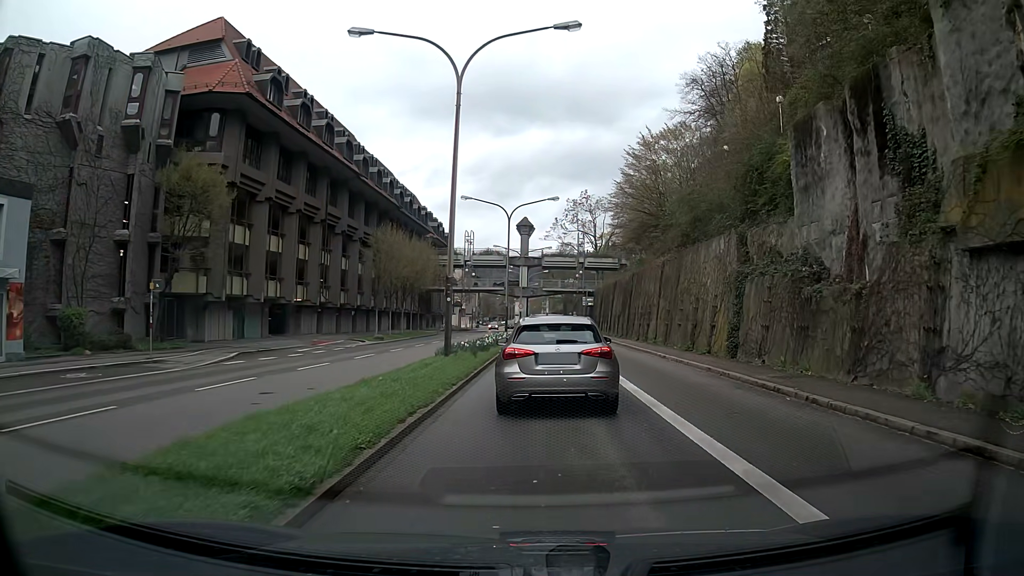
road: primary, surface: asphalt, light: Day
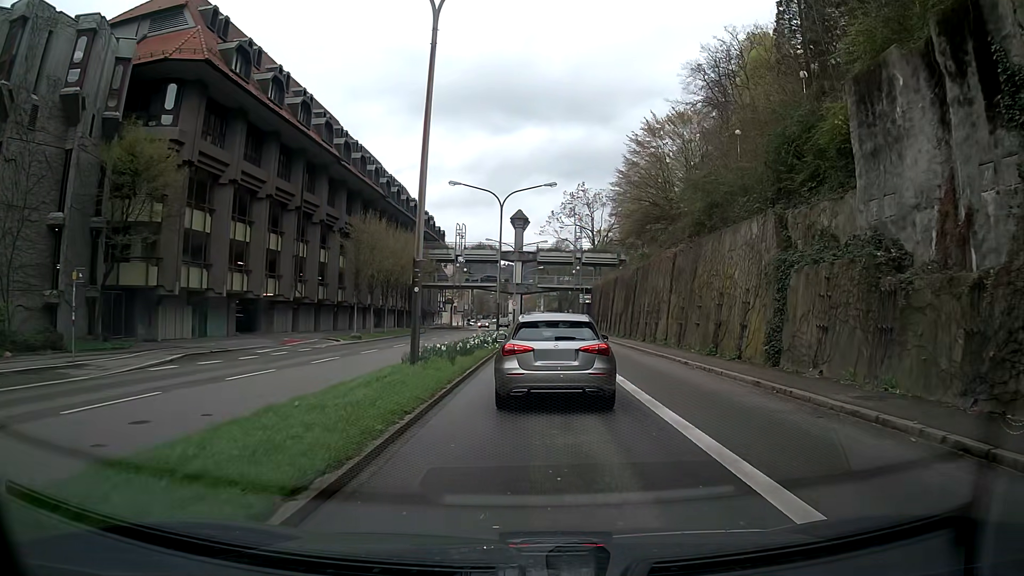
(0.0, +4.4) m; +1°
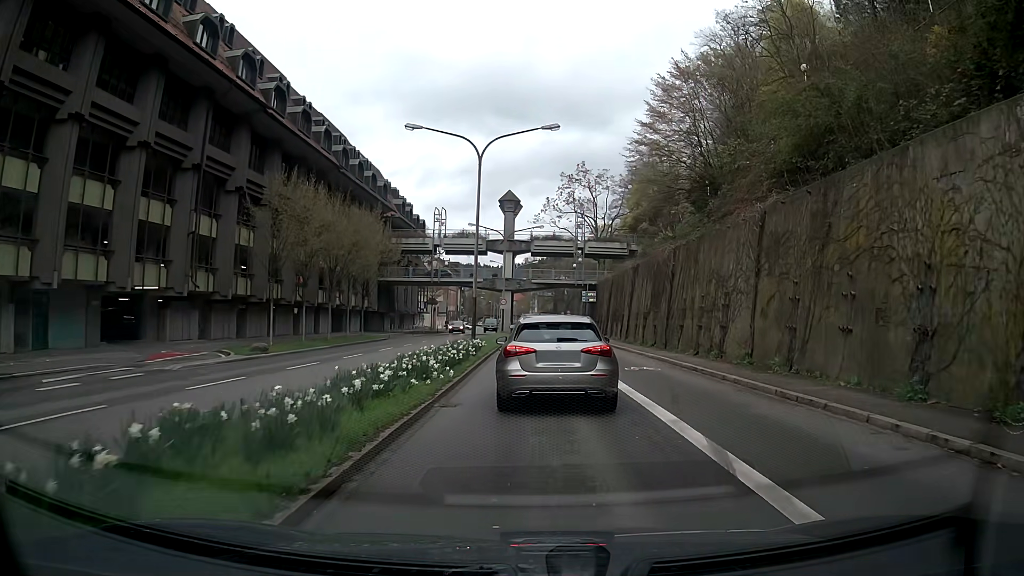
(-0.1, +13.8) m; +1°
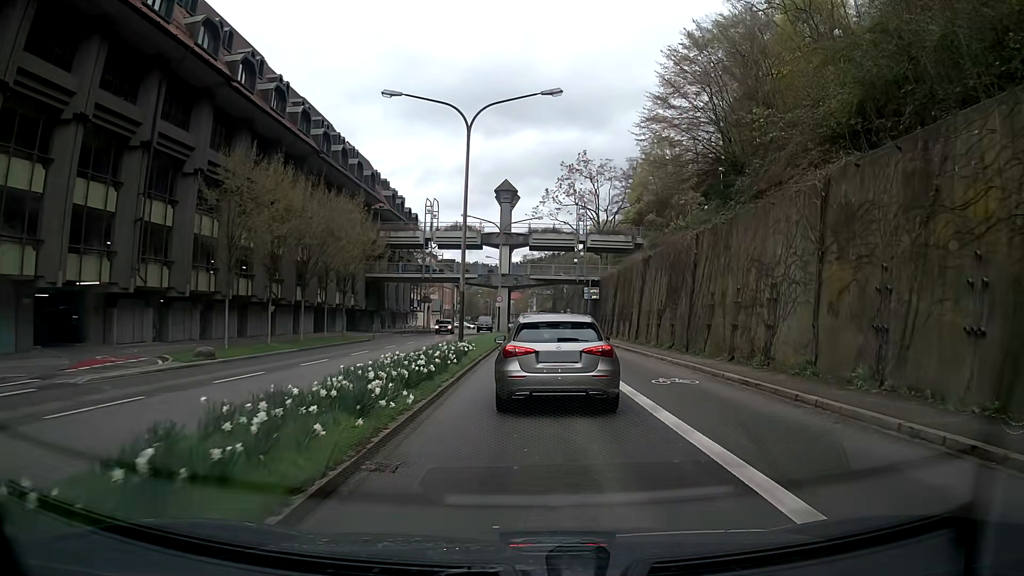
(-0.1, +4.7) m; -1°
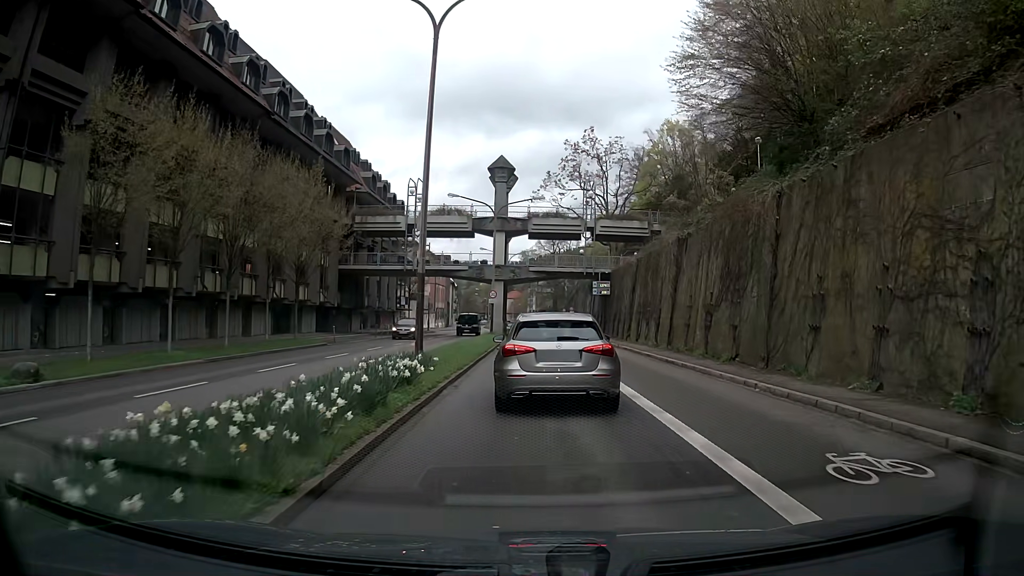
(-0.1, +9.2) m; -1°
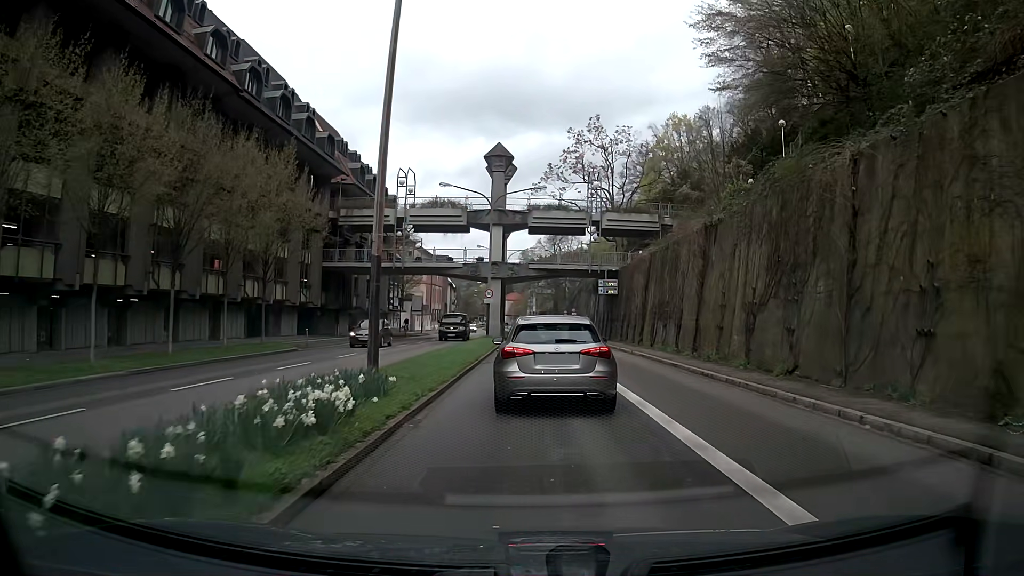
(0.0, +4.6) m; 0°
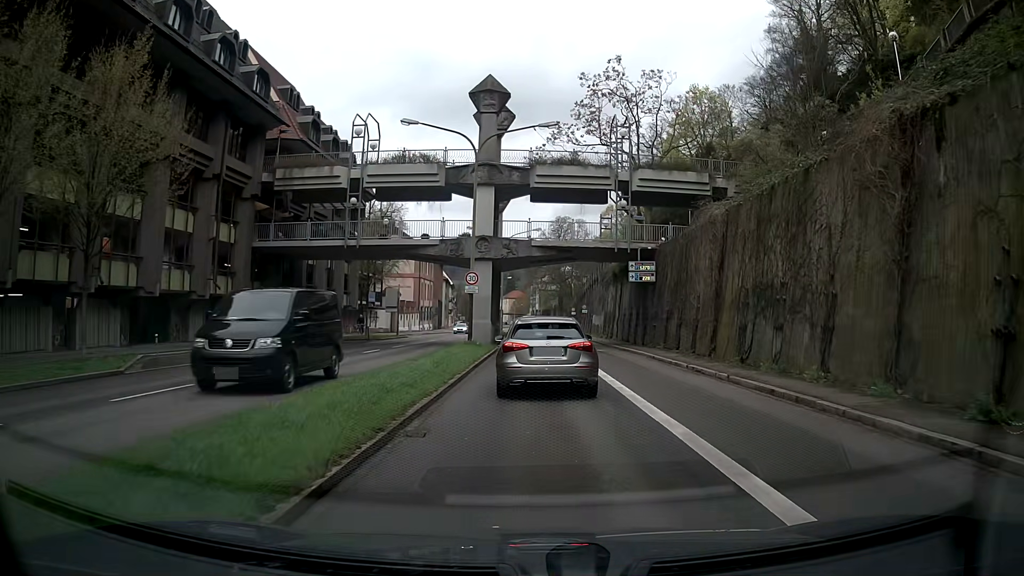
(+0.1, +14.3) m; +2°
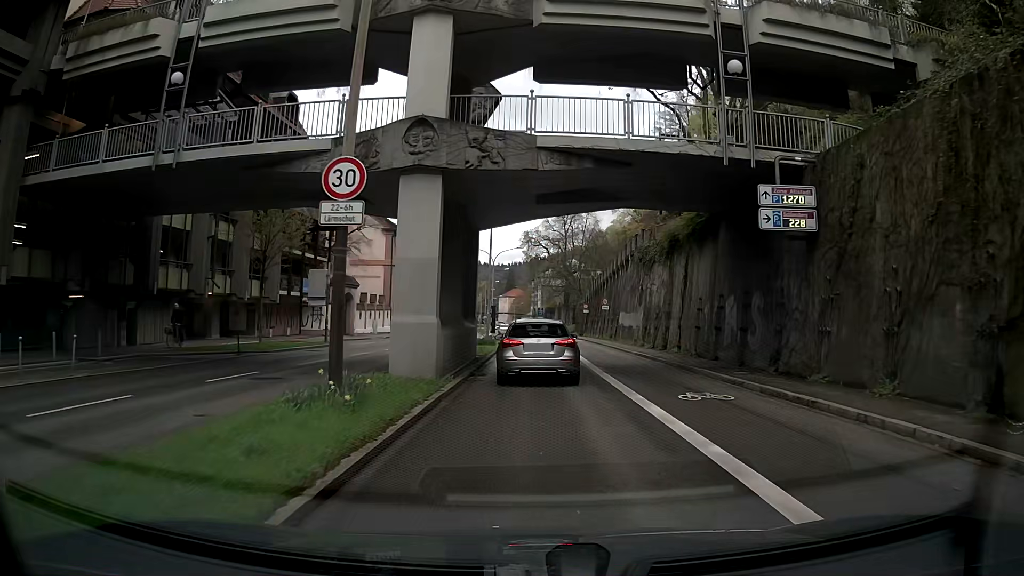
(-0.6, +20.6) m; -1°
(0, +10) (0, +20) (0, +30) (0, +40) (0, +50) (0, +60) (-1, +70) (-2, +80) (-3, +90) (-4, +100) m
